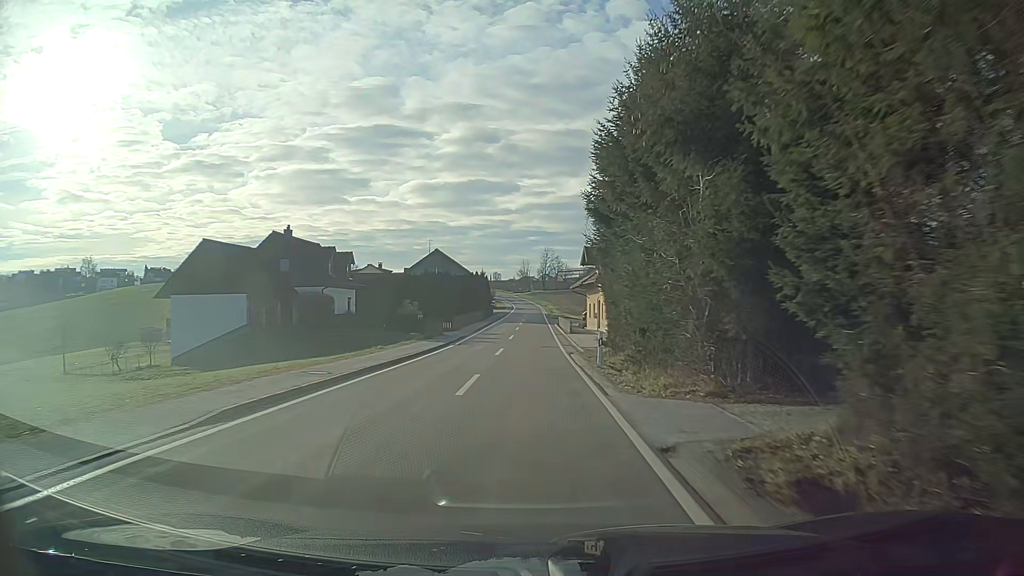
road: tertiary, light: Day
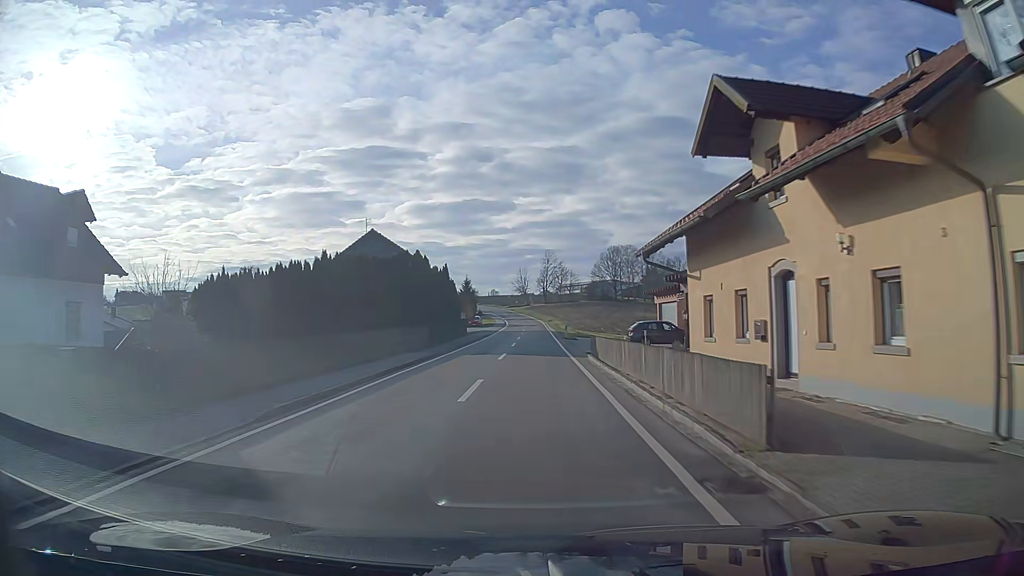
(0.0, +37.0) m; 0°
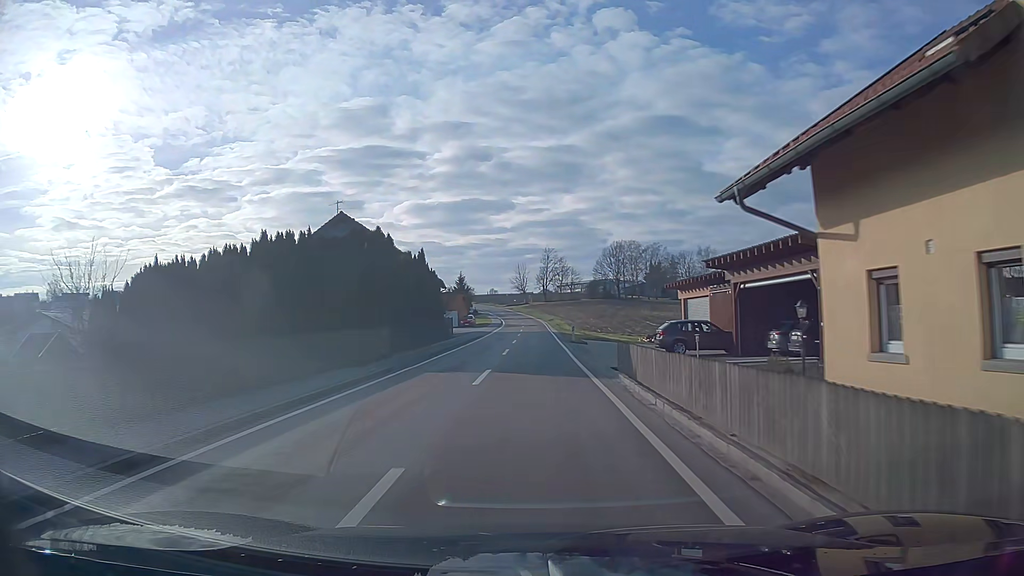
(0.0, +9.2) m; 0°
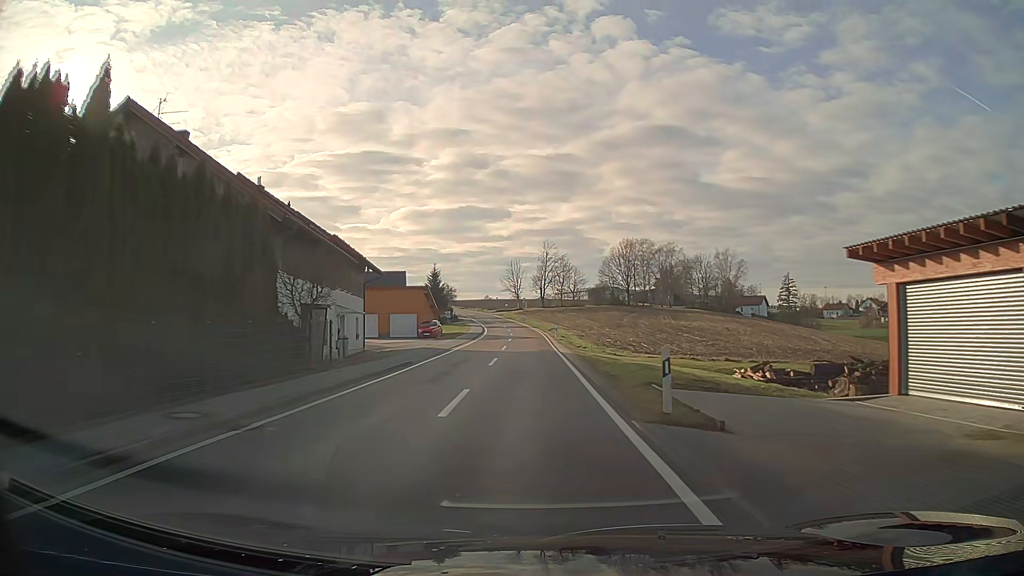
(0.0, +27.7) m; 0°
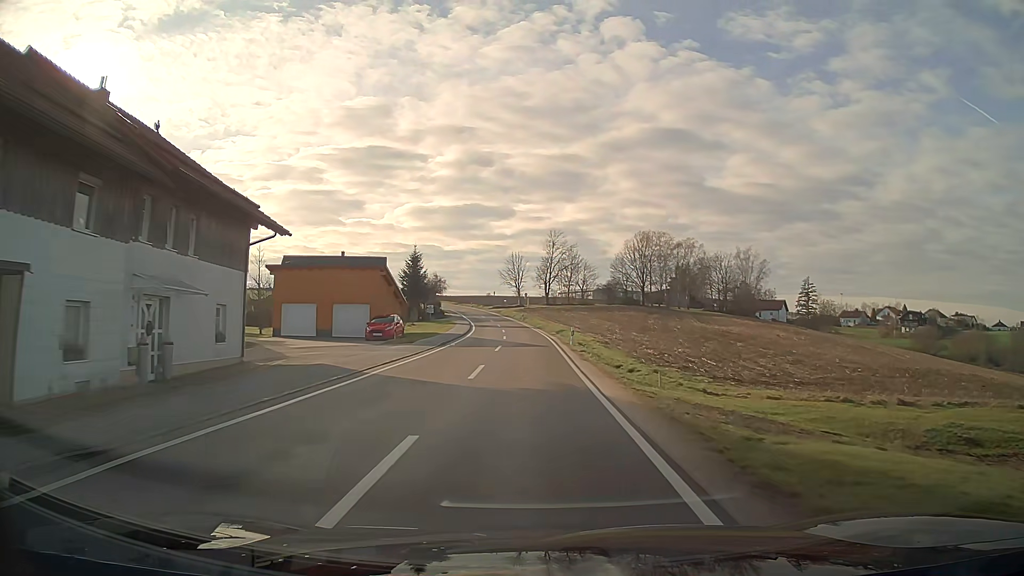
(0.0, +18.4) m; 0°
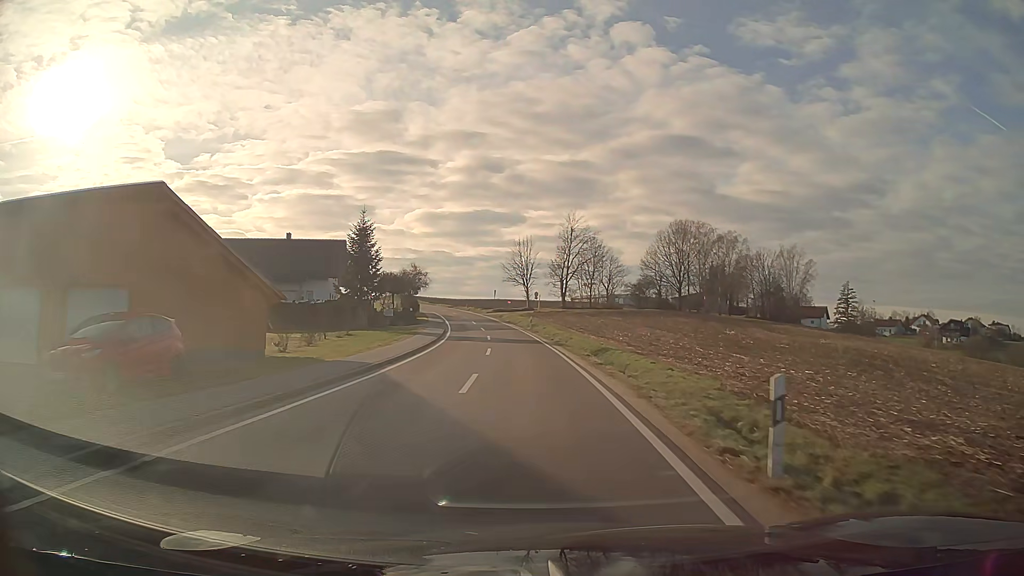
(-0.2, +27.2) m; -1°
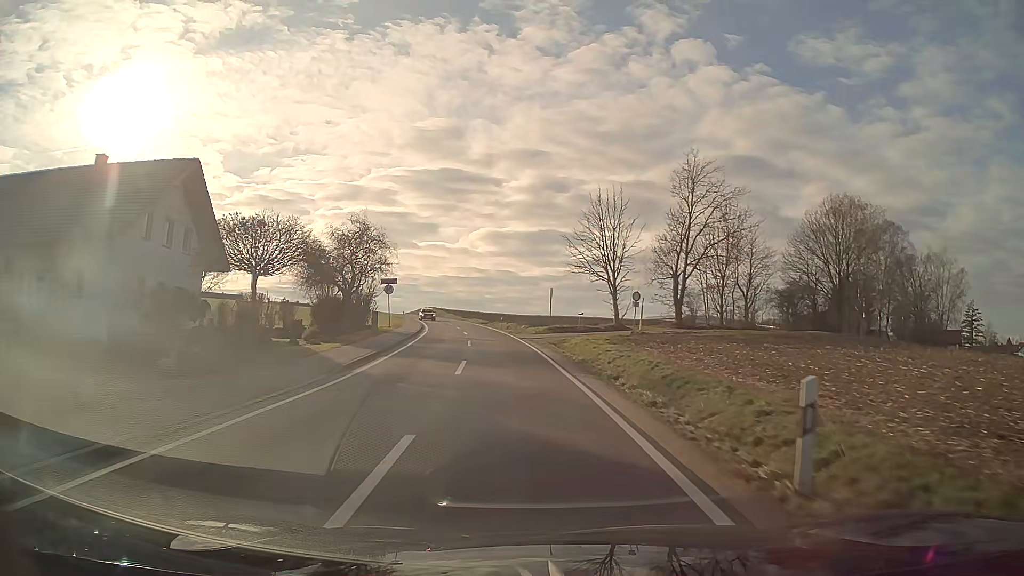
(-1.9, +44.3) m; -6°
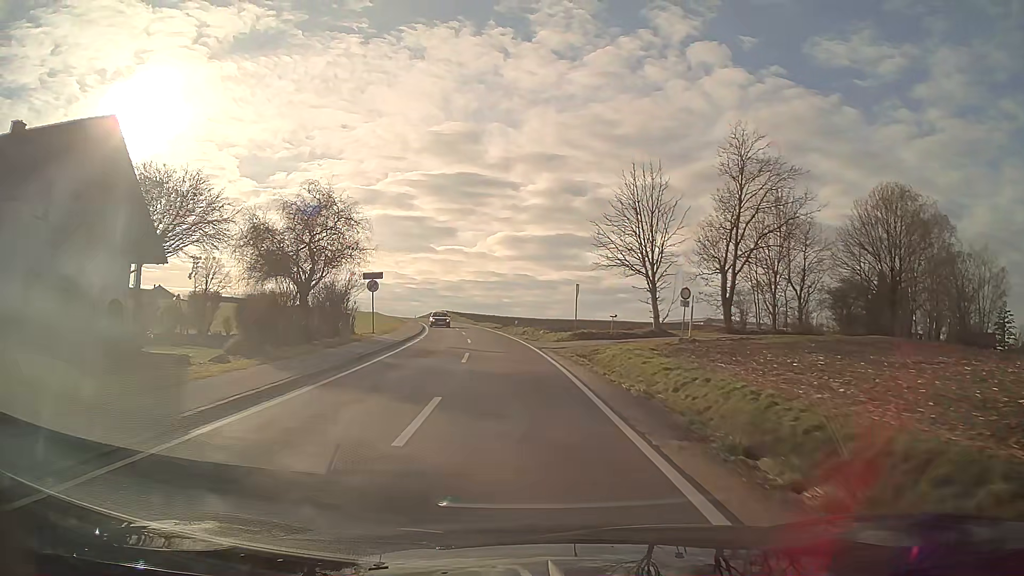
(-0.1, +8.8) m; -2°
